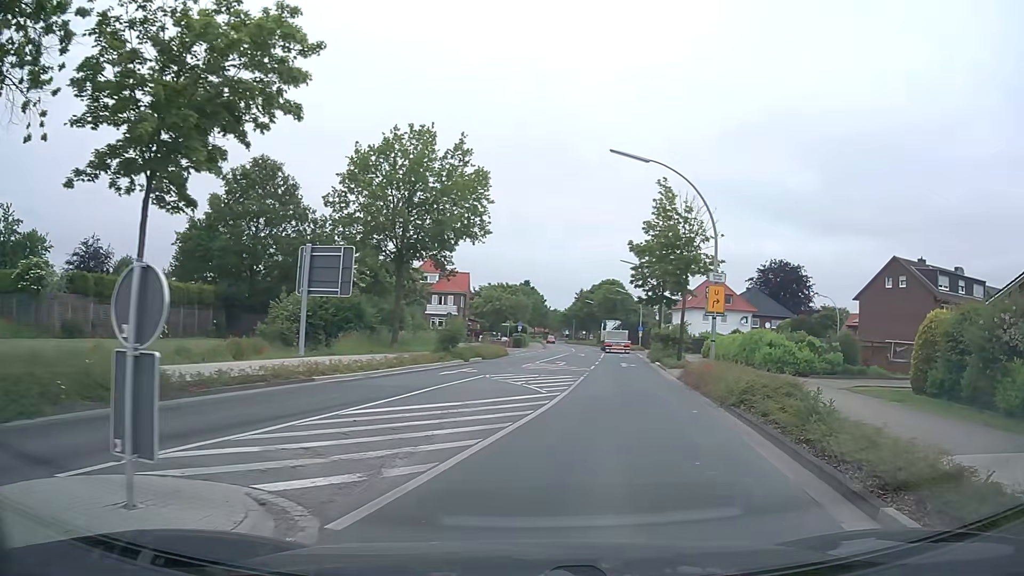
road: secondary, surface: asphalt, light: Day
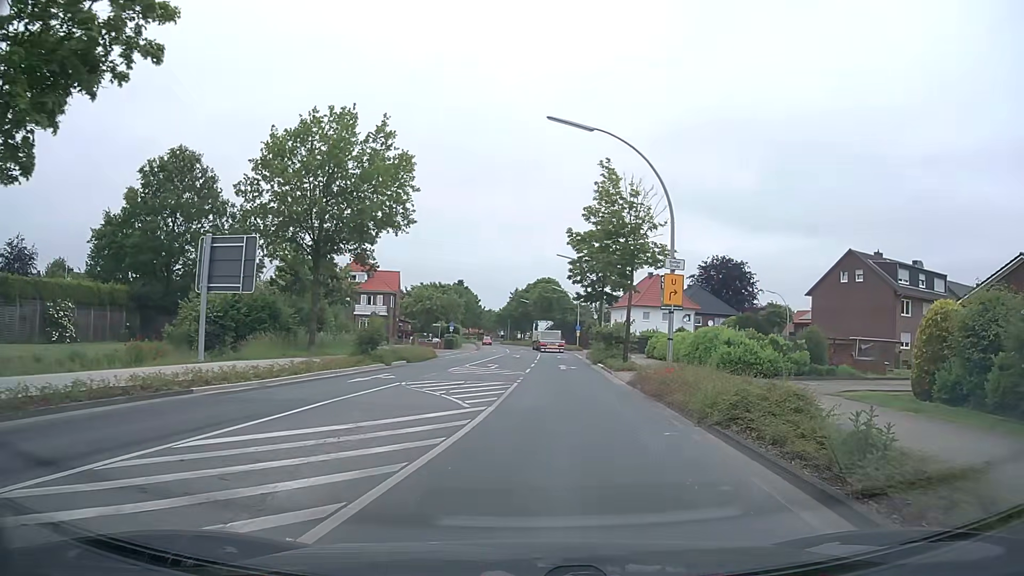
(+0.2, +3.8) m; +6°
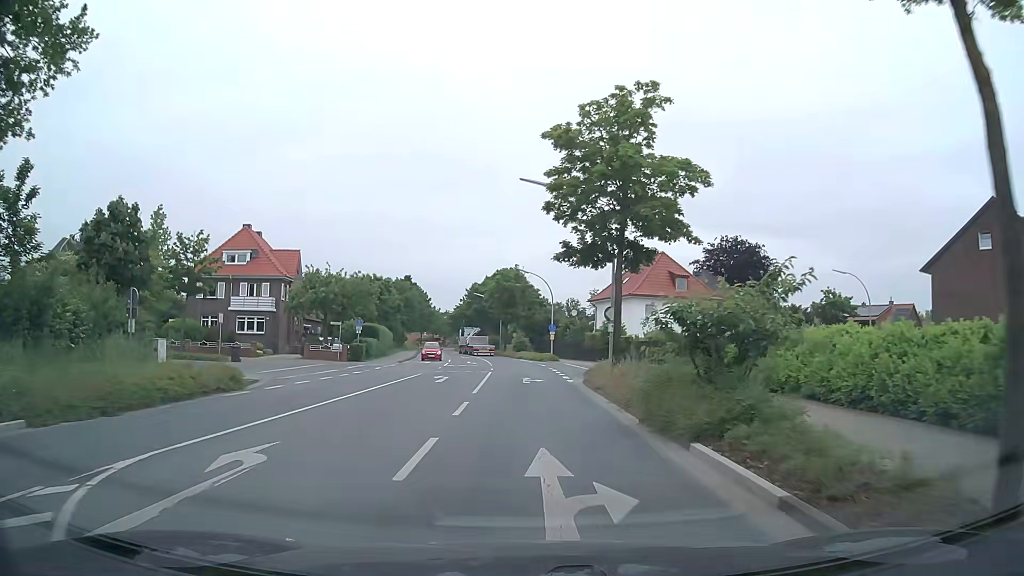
(+1.0, +27.3) m; +3°
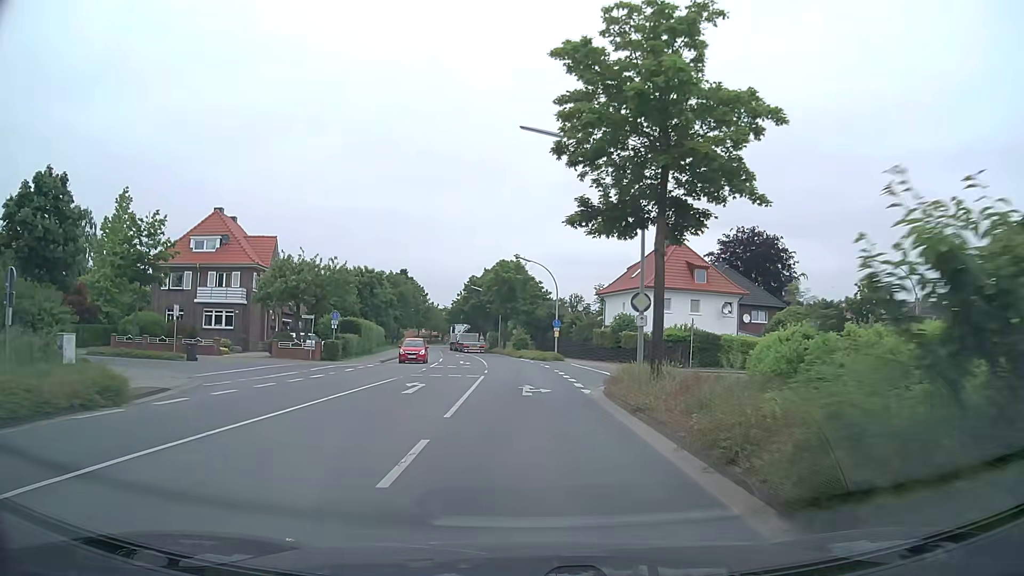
(0.0, +6.6) m; 0°
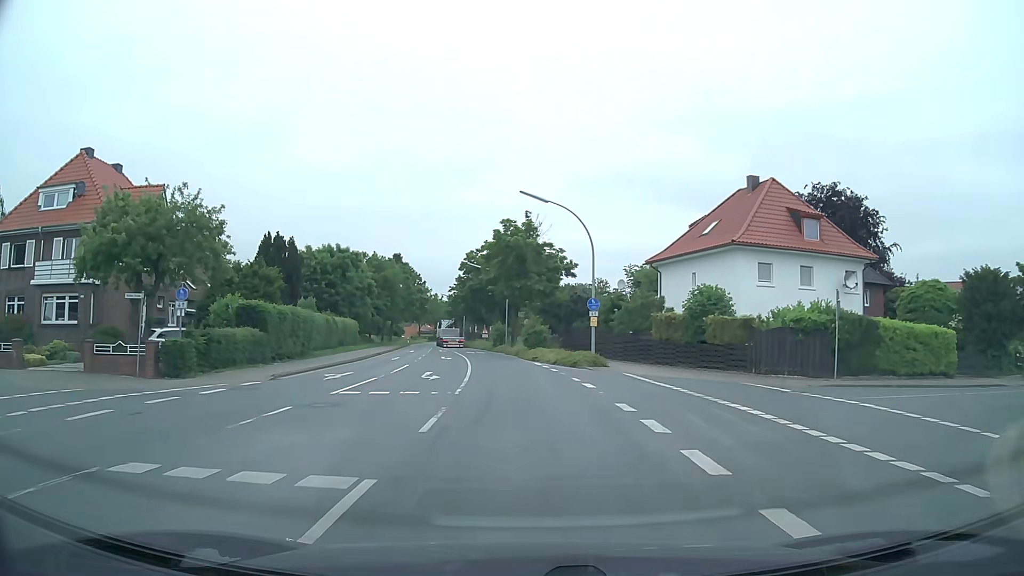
(-0.1, +21.0) m; -1°
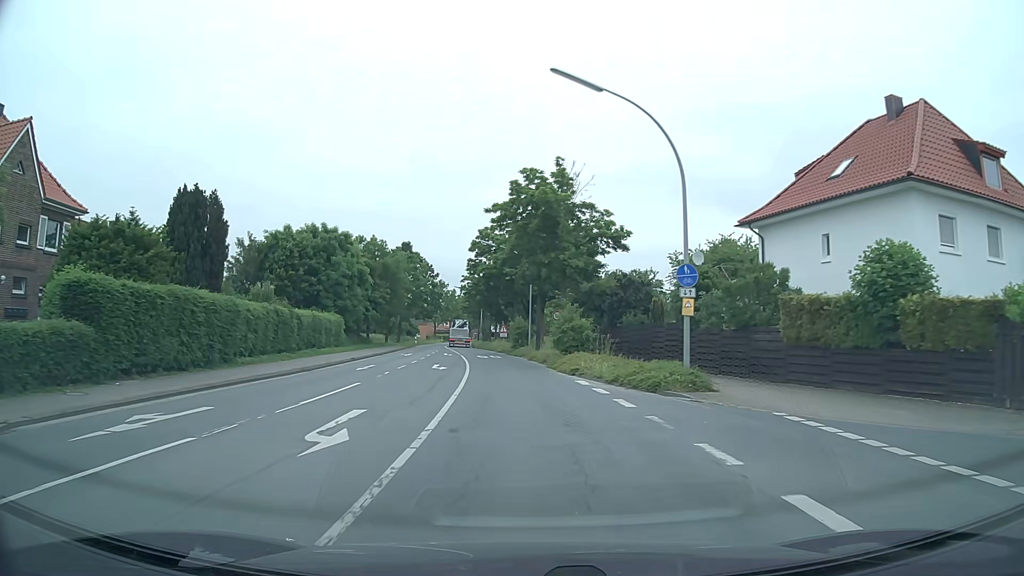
(-0.4, +14.6) m; -2°
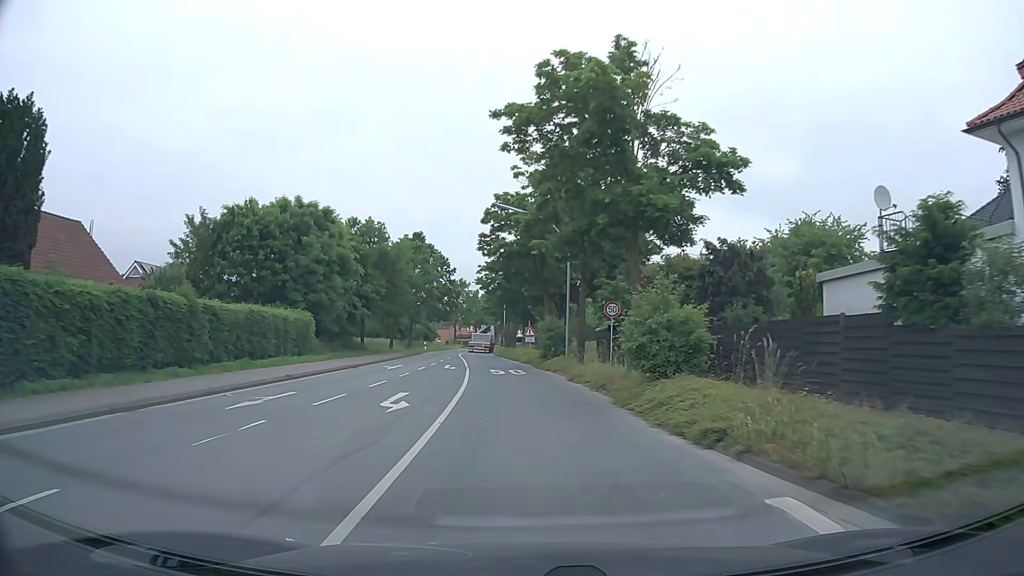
(-0.3, +14.9) m; -2°
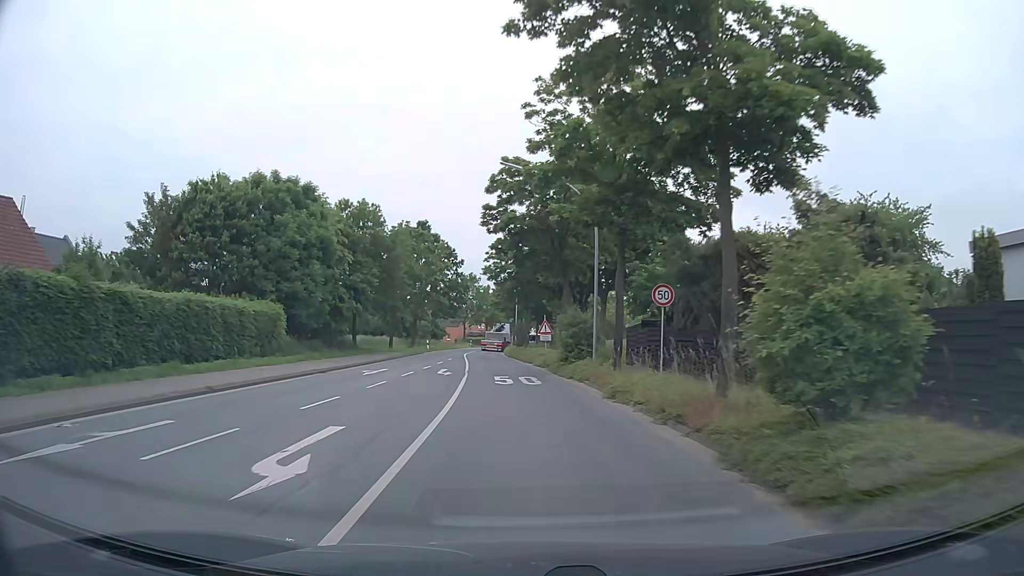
(-0.1, +7.5) m; -1°
(0, +10) (-1, +20) (-1, +30) (-2, +40) (-3, +50) (-3, +60) (-4, +70) (-4, +80) (-4, +90) (-4, +100) m
